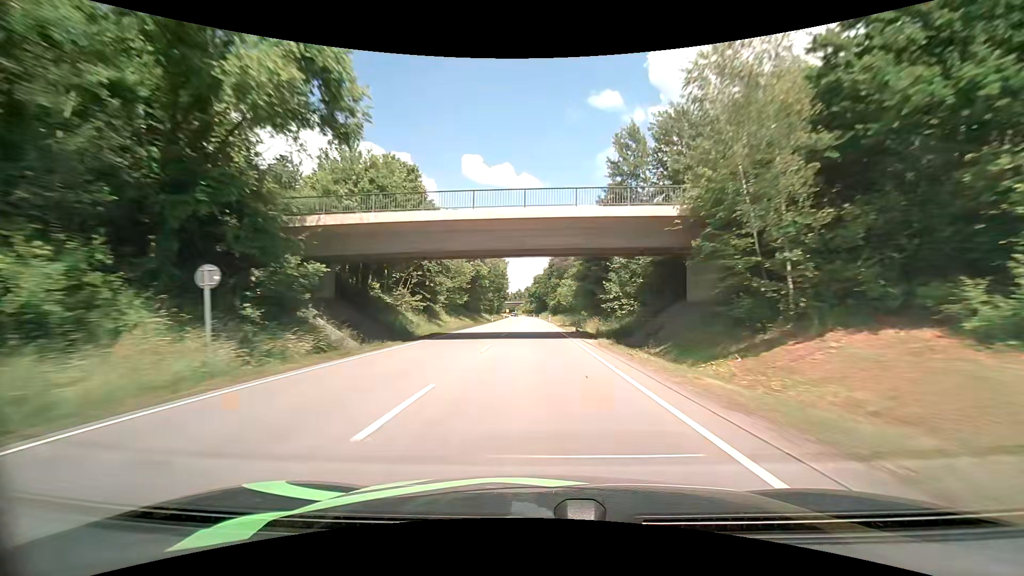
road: primary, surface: asphalt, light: Day
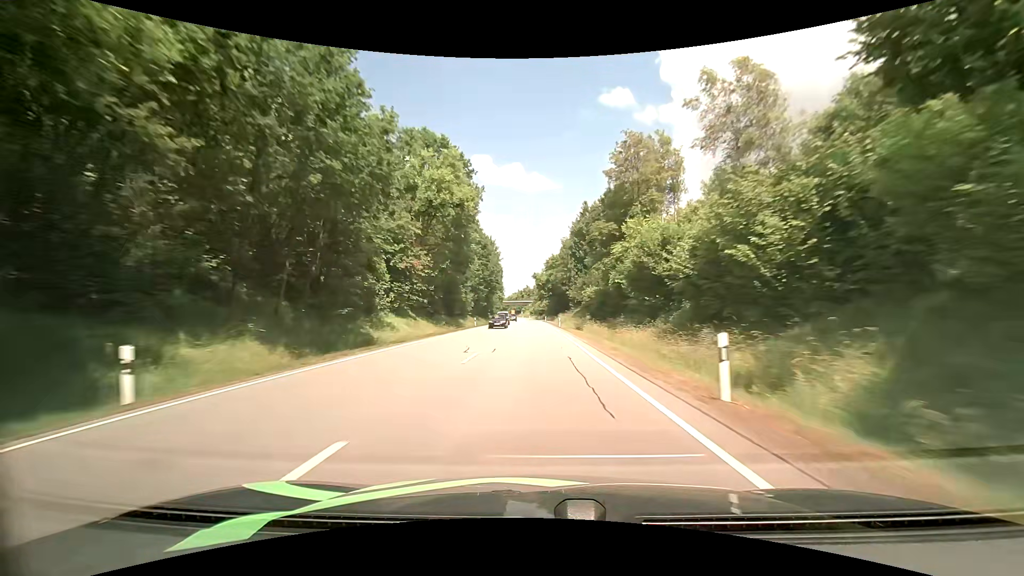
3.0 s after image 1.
(-0.4, +77.8) m; -1°
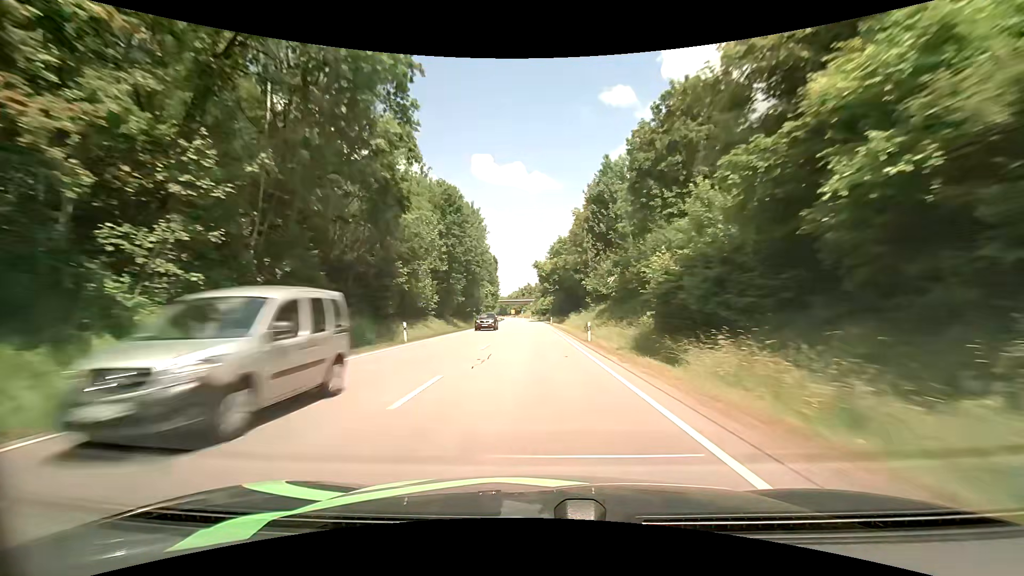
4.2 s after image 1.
(+0.1, +31.3) m; 0°
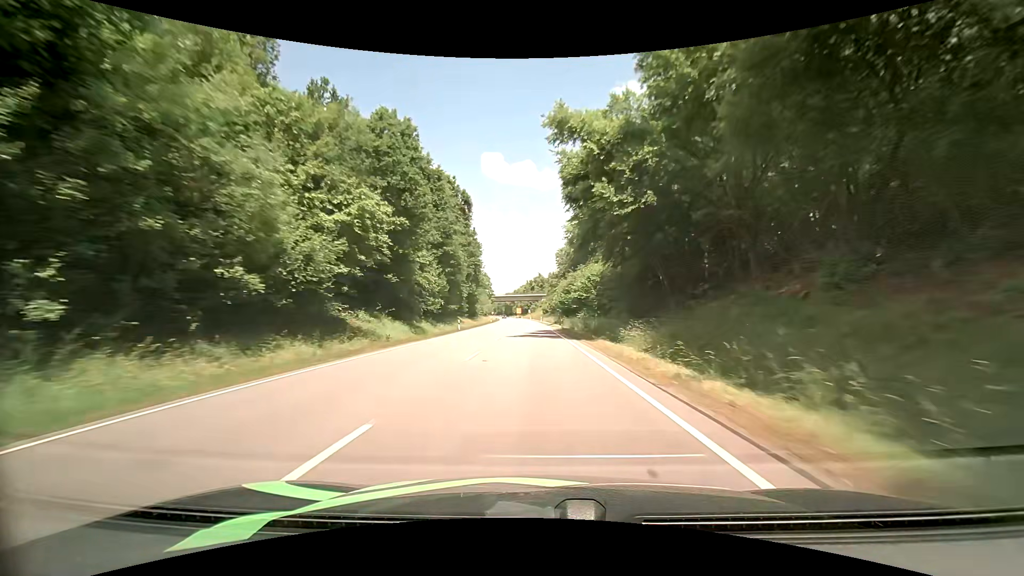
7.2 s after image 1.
(-1.1, +78.8) m; -2°
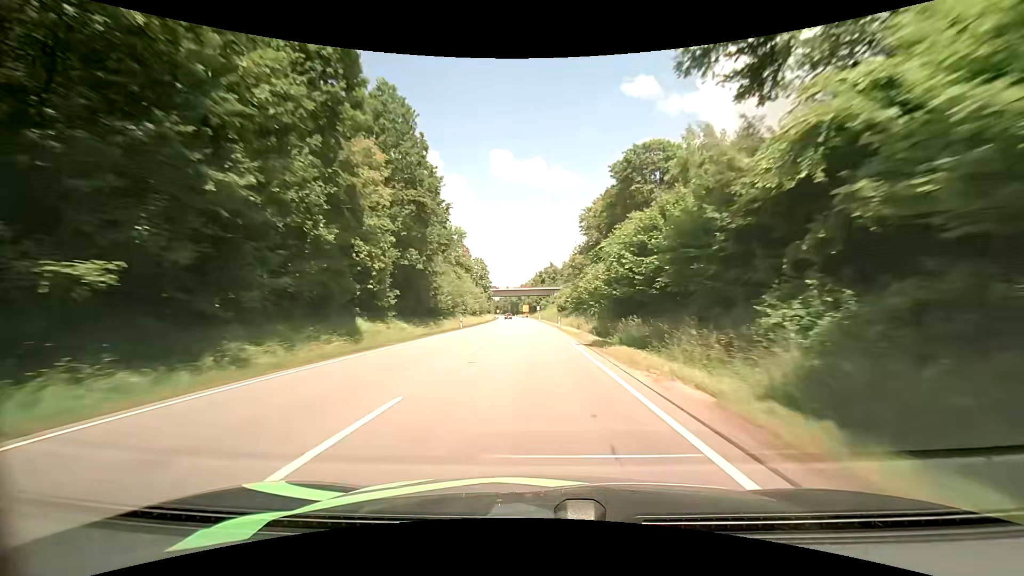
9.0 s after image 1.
(-0.1, +47.5) m; -1°
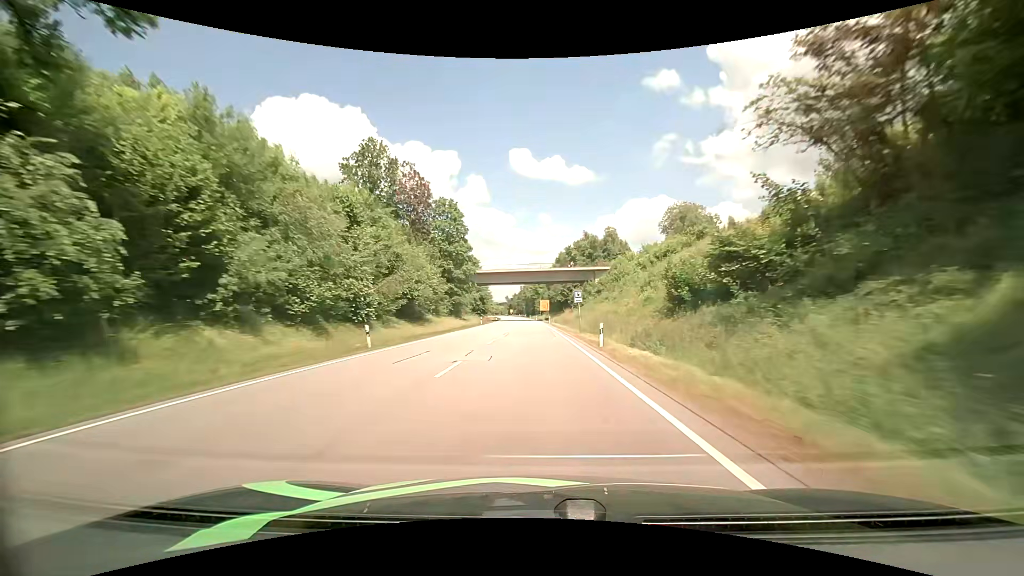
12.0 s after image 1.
(-1.5, +78.8) m; -2°
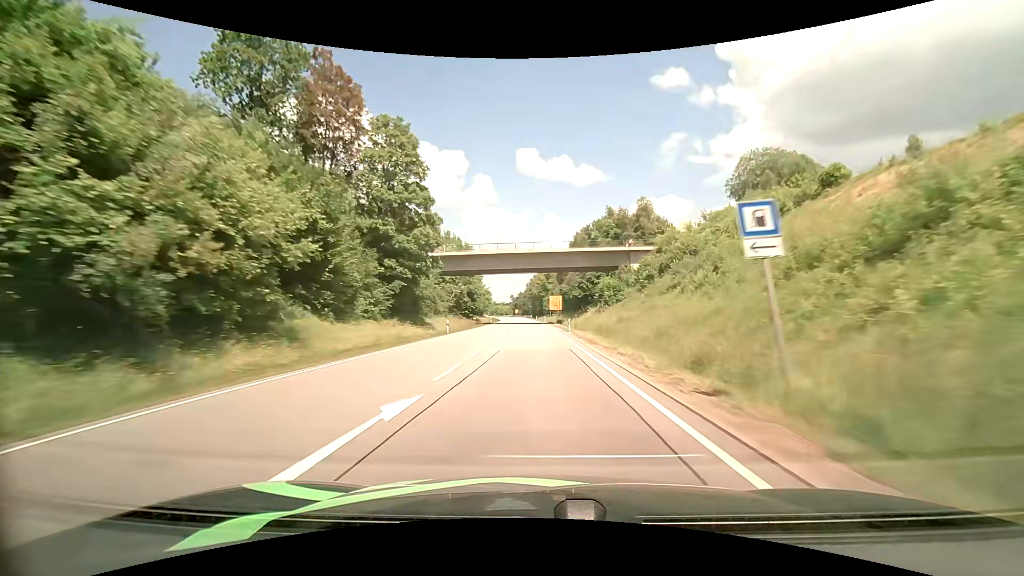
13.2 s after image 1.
(-0.4, +31.1) m; -1°
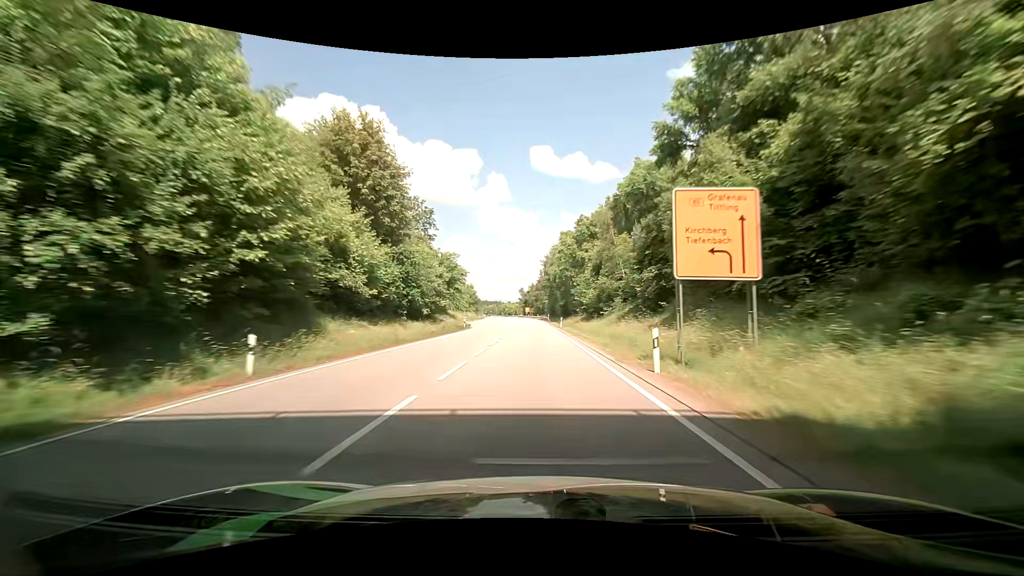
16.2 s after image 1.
(-1.1, +78.0) m; -2°
(0, +10) (0, +20) (0, +30) (0, +40) (0, +50) (0, +60) (0, +70) (-1, +80) (-1, +90) (-1, +100) m
